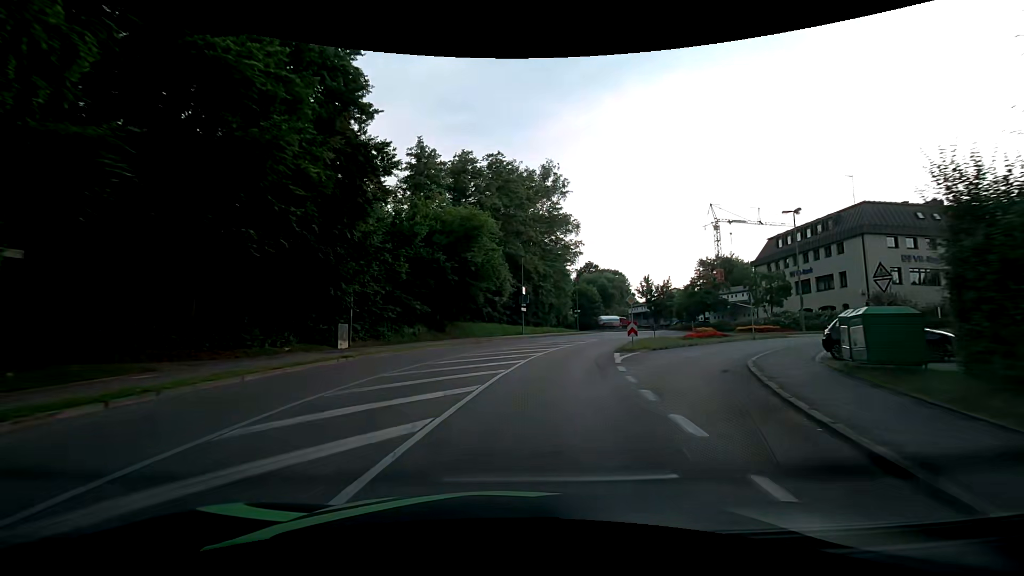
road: unclassified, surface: asphalt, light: Day
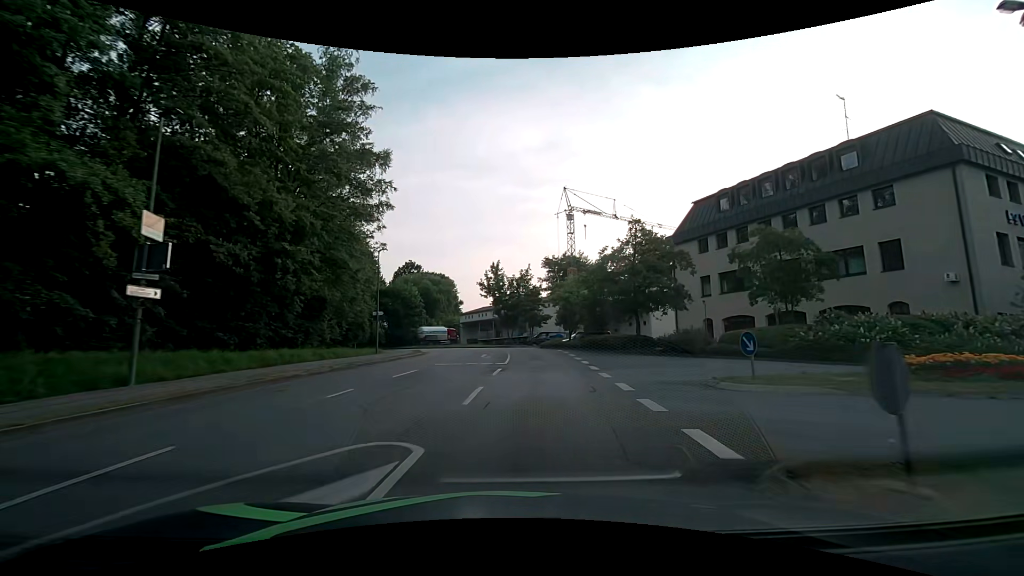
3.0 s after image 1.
(+6.6, +34.1) m; +22°
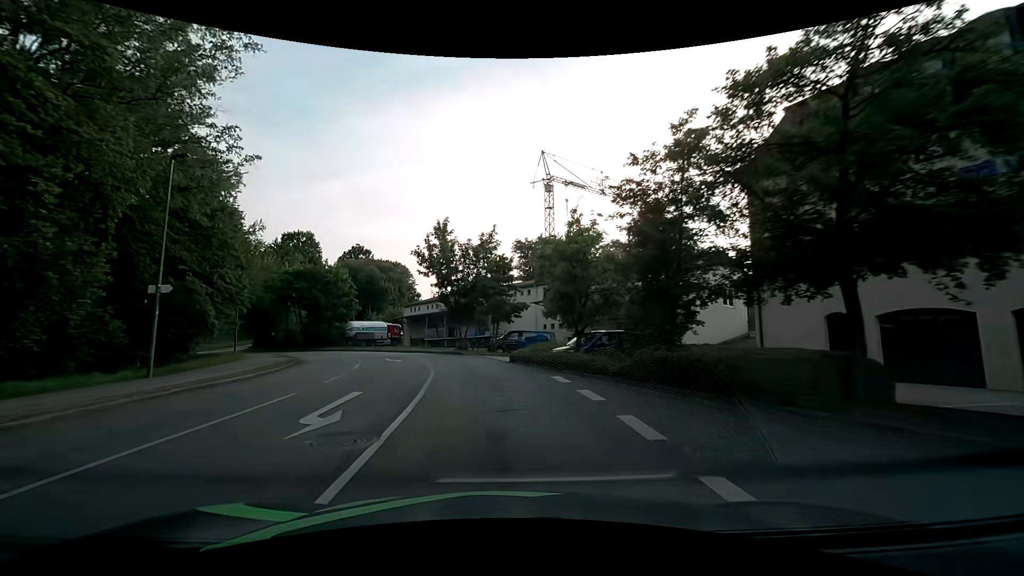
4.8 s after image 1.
(+1.1, +20.4) m; +3°
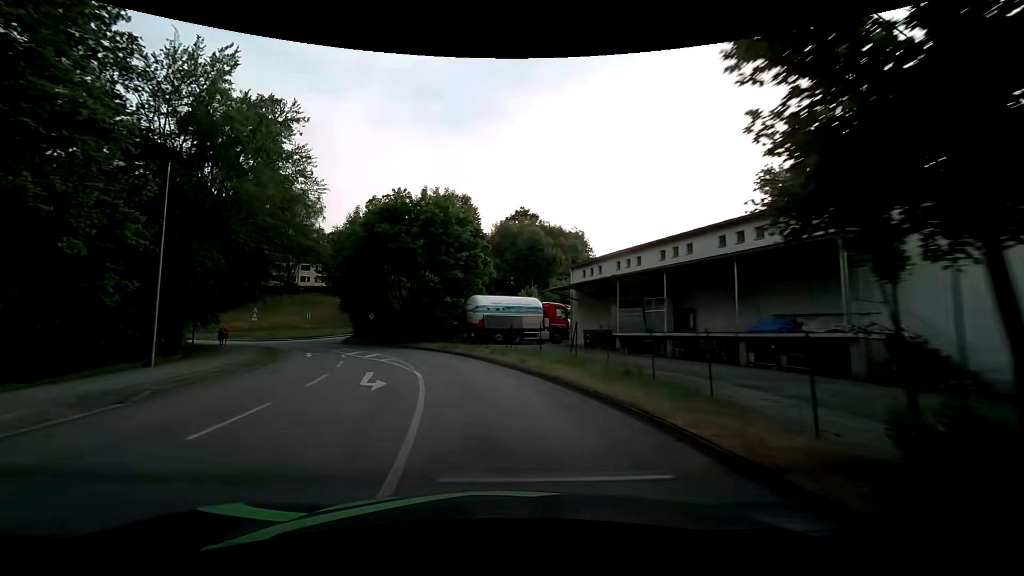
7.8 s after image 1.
(-4.8, +33.1) m; -20°
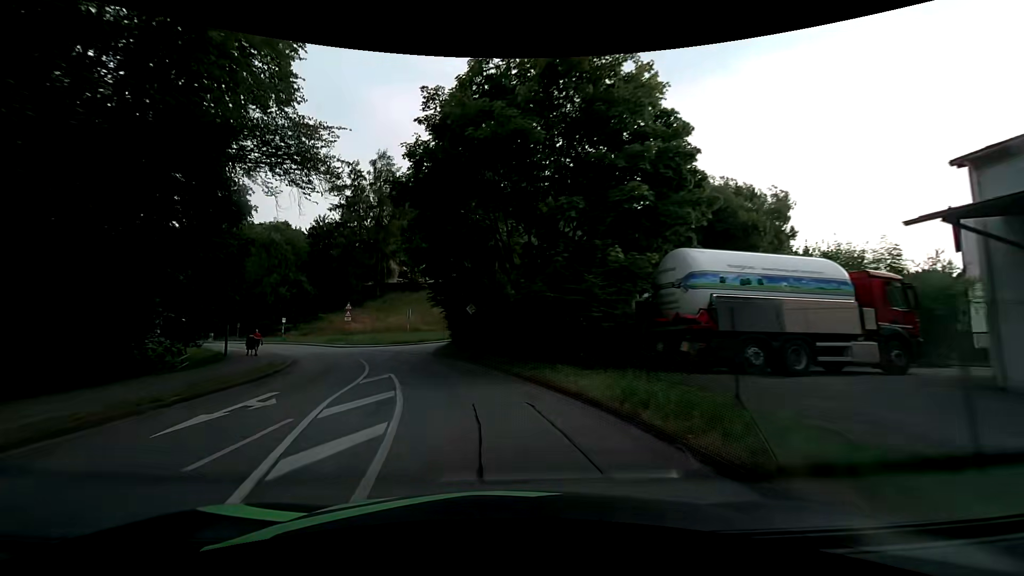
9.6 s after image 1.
(-2.6, +20.5) m; -15°
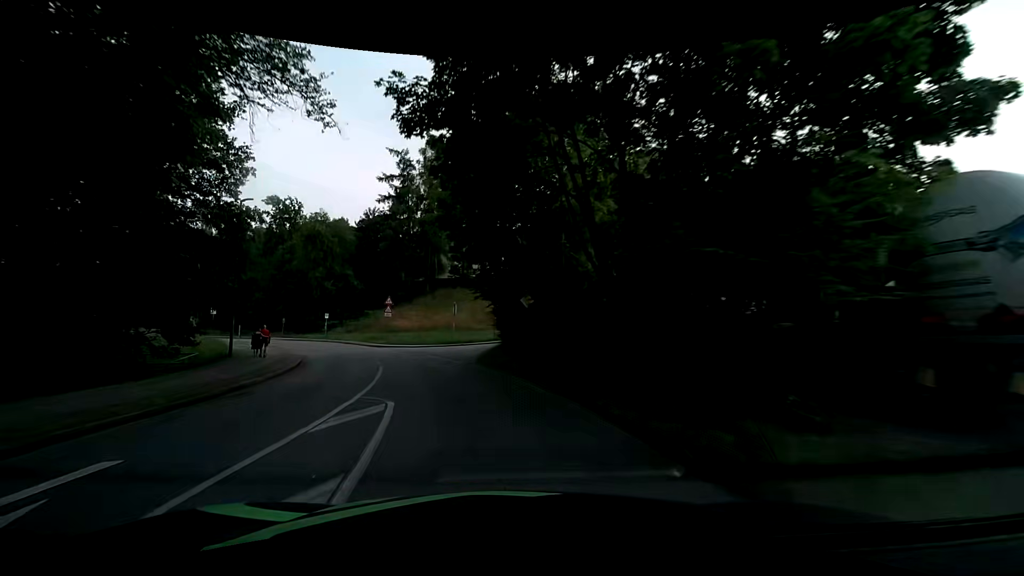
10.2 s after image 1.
(-0.4, +7.0) m; -8°
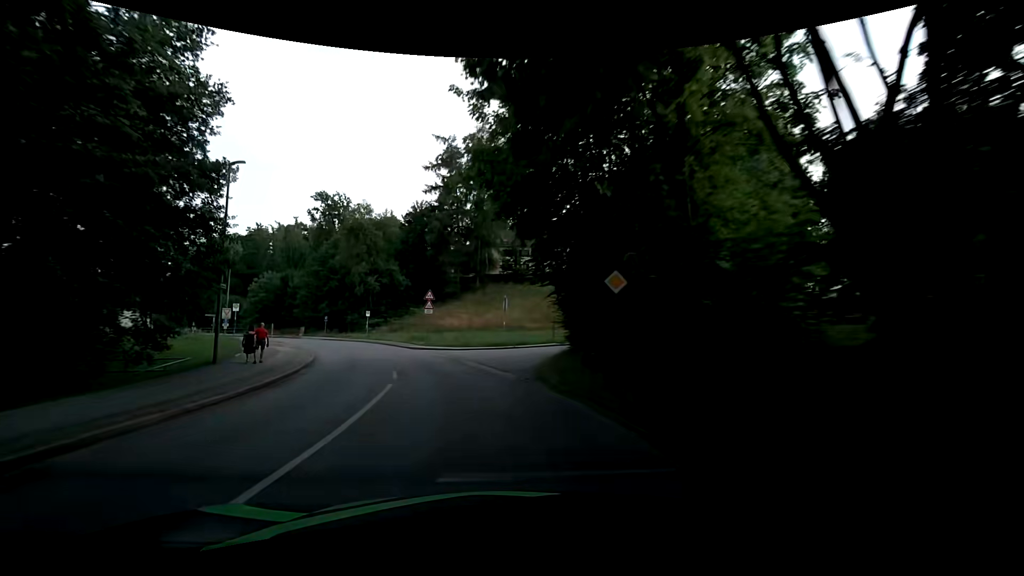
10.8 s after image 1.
(-0.3, +7.1) m; -6°
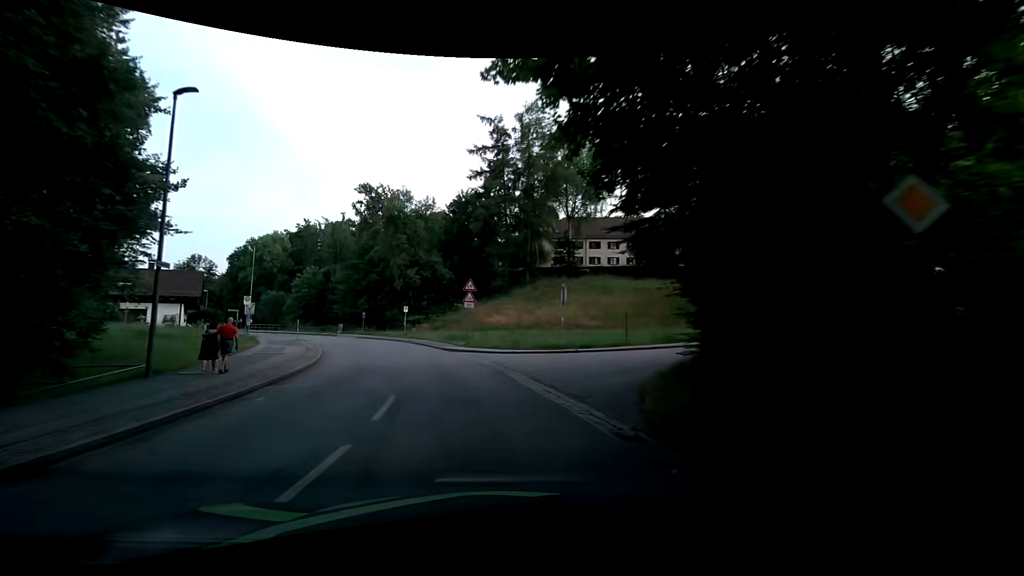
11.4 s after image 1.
(-0.3, +7.1) m; -6°
(-1, +10) (-2, +20) (-5, +29) (-9, +39) (-14, +47) (-19, +56) (-25, +64) (-32, +71) (-38, +79) (-45, +86) m
